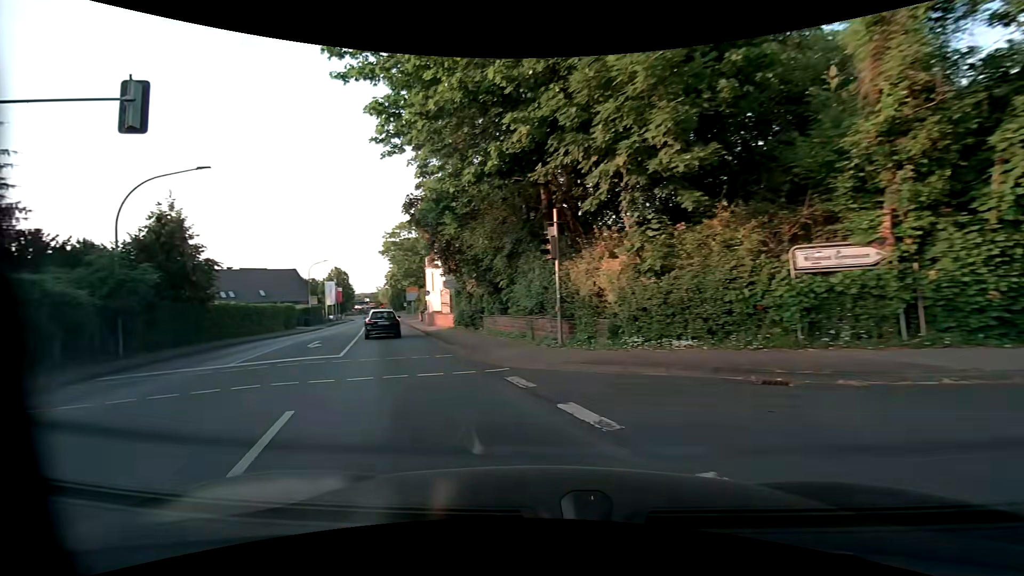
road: primary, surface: asphalt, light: Day
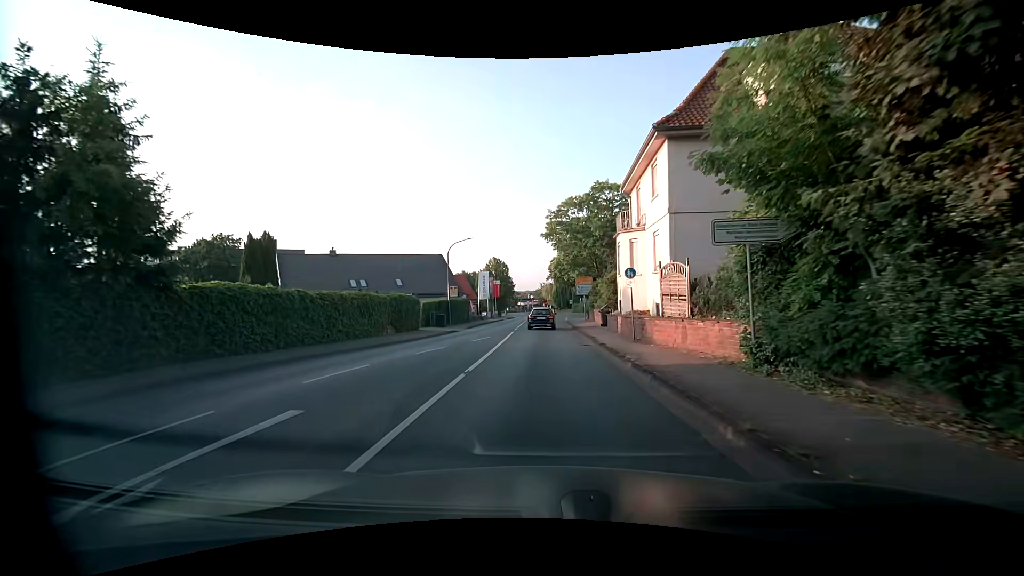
(-5.4, +19.4) m; -18°
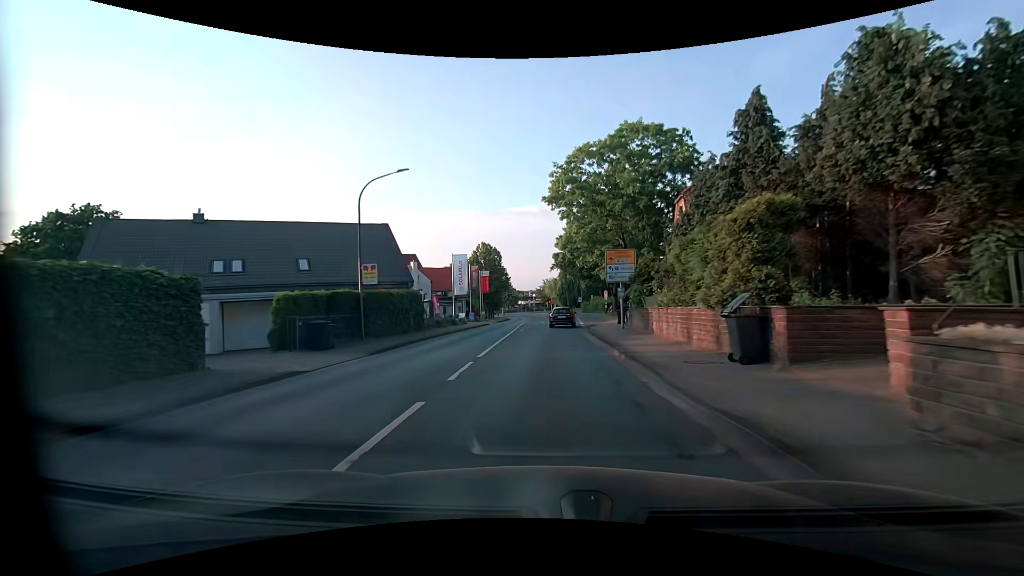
(-0.4, +22.9) m; -1°
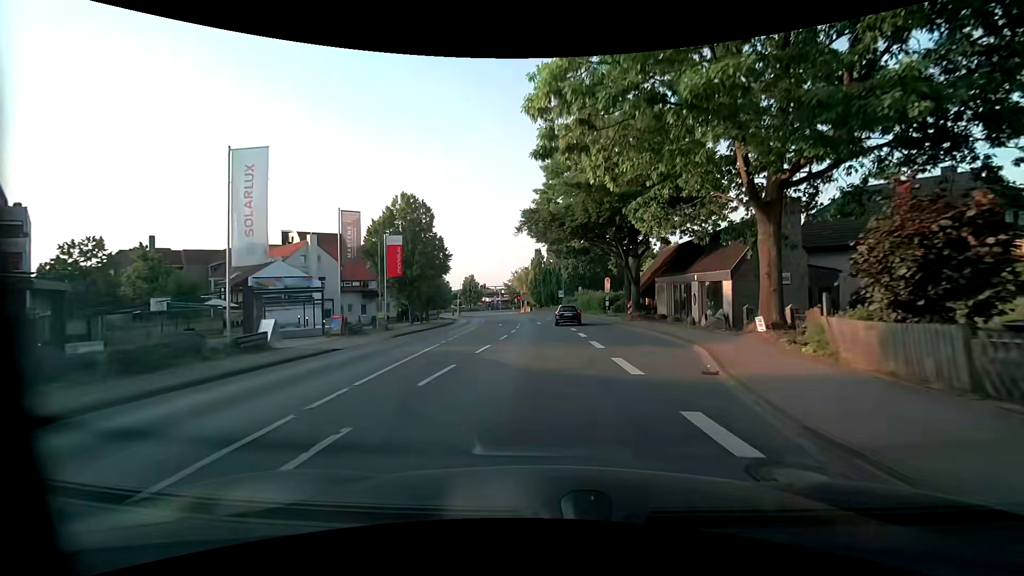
(+0.5, +33.2) m; +3°
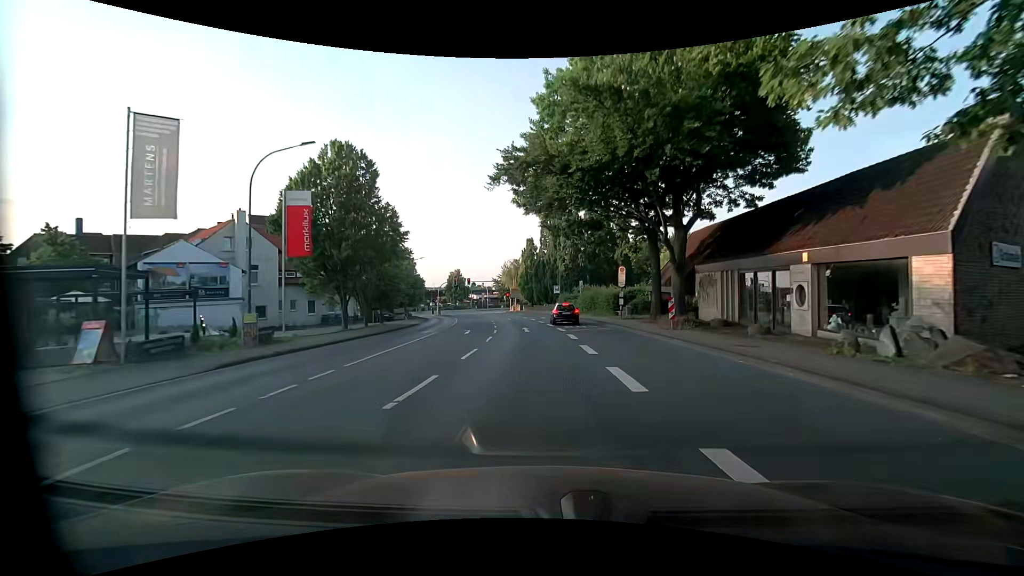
(+0.2, +14.0) m; +1°
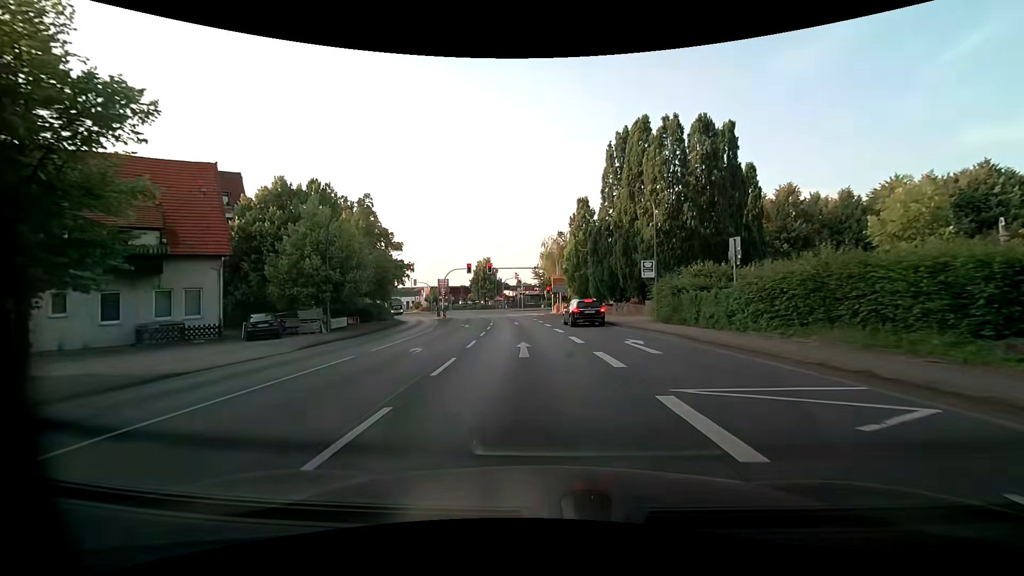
(-1.0, +33.3) m; -5°
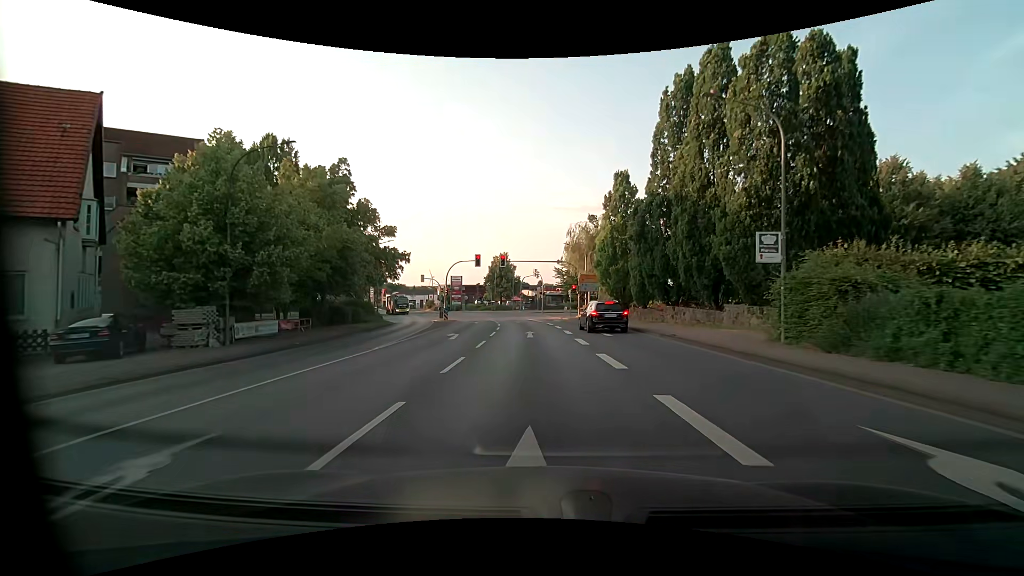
(-0.3, +11.8) m; -3°
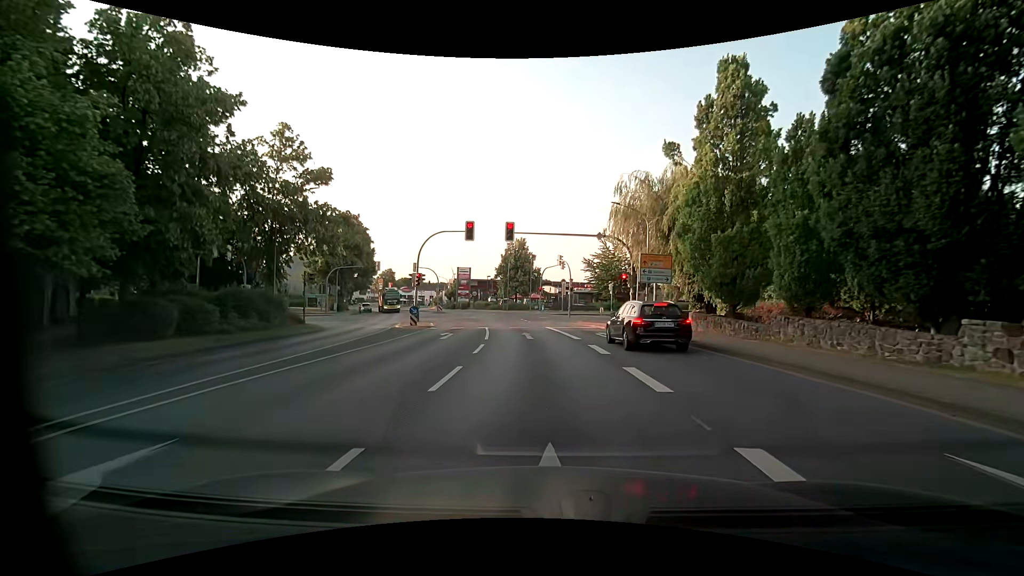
(-0.5, +20.4) m; -3°
(0, +10) (-1, +20) (-2, +30) (-3, +40) (-5, +50) (-7, +59) (-10, +69) (-13, +78) (-17, +88) (-21, +97) m
